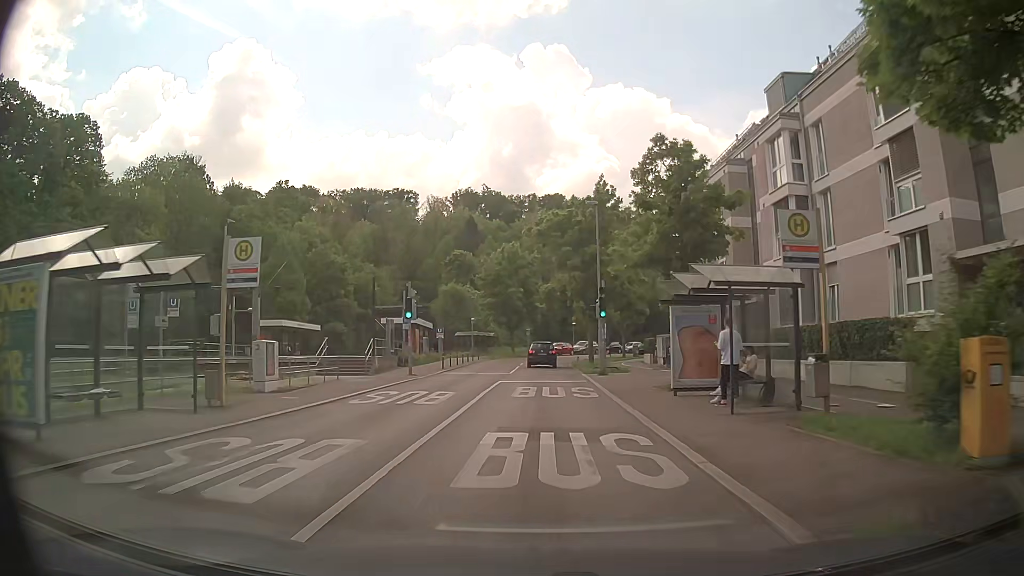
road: secondary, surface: asphalt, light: Day
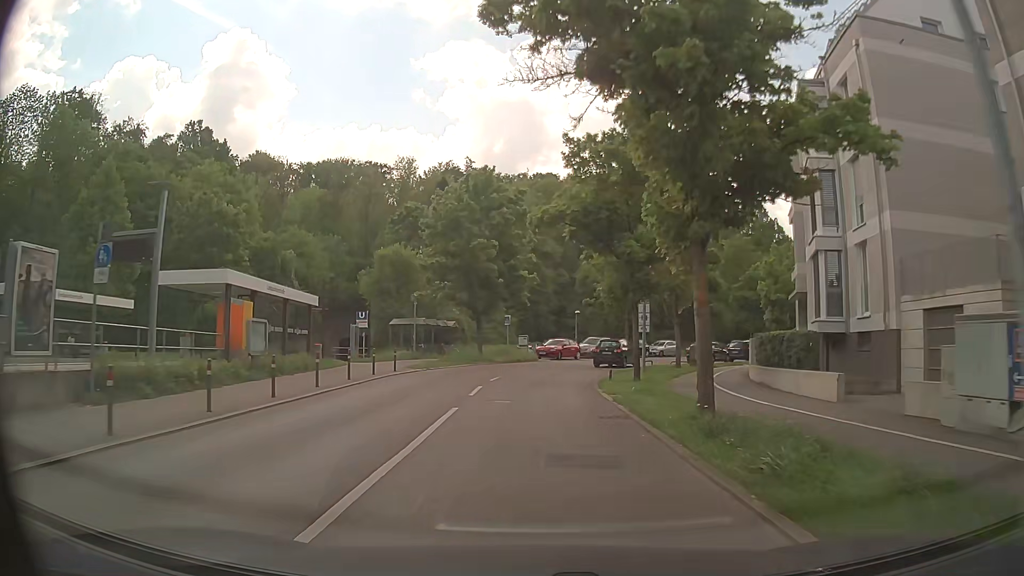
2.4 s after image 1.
(+0.4, +28.9) m; +1°
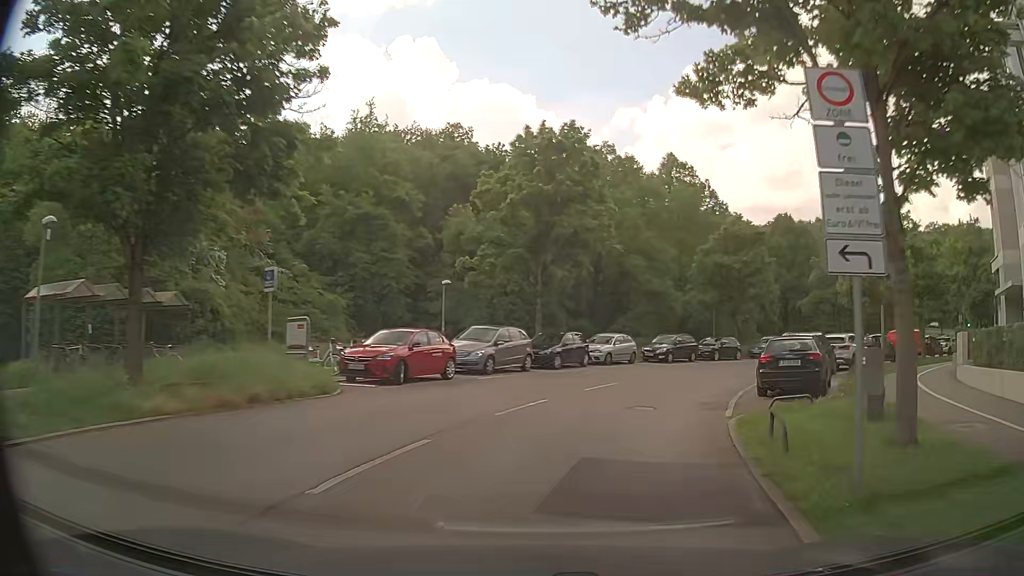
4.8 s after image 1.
(+1.2, +28.6) m; +11°
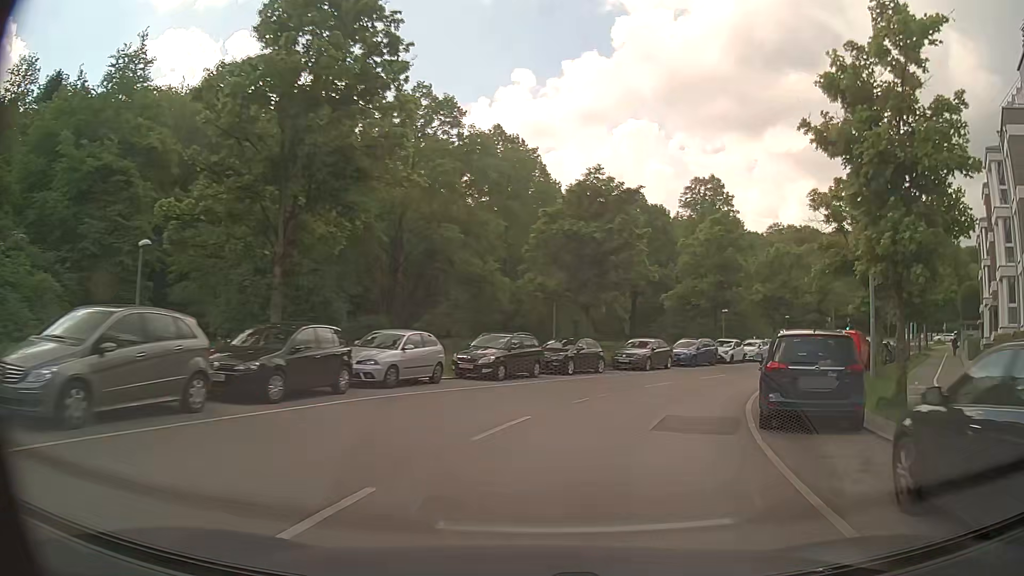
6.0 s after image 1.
(+2.0, +14.0) m; +16°
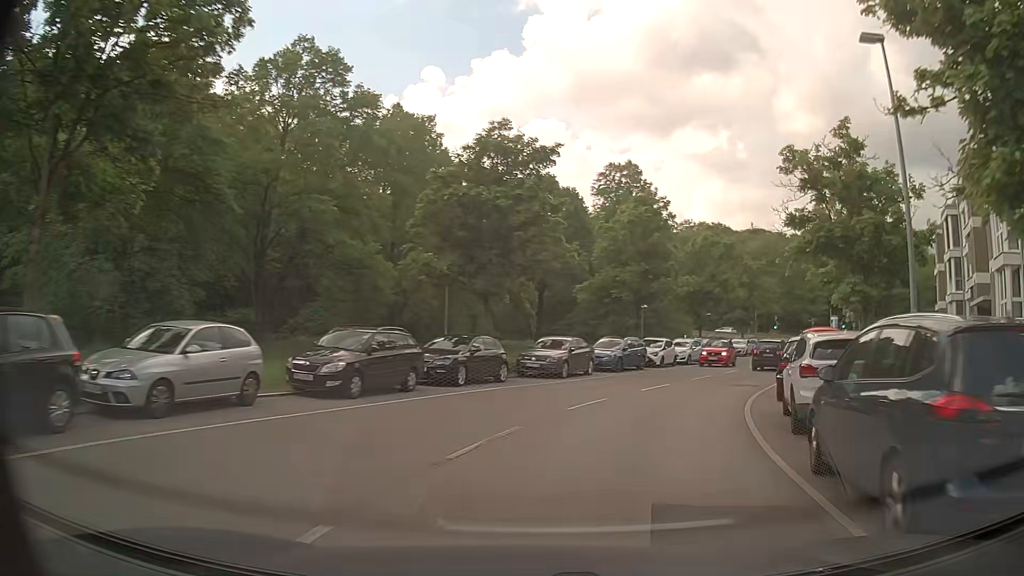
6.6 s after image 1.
(+0.5, +7.0) m; +8°
